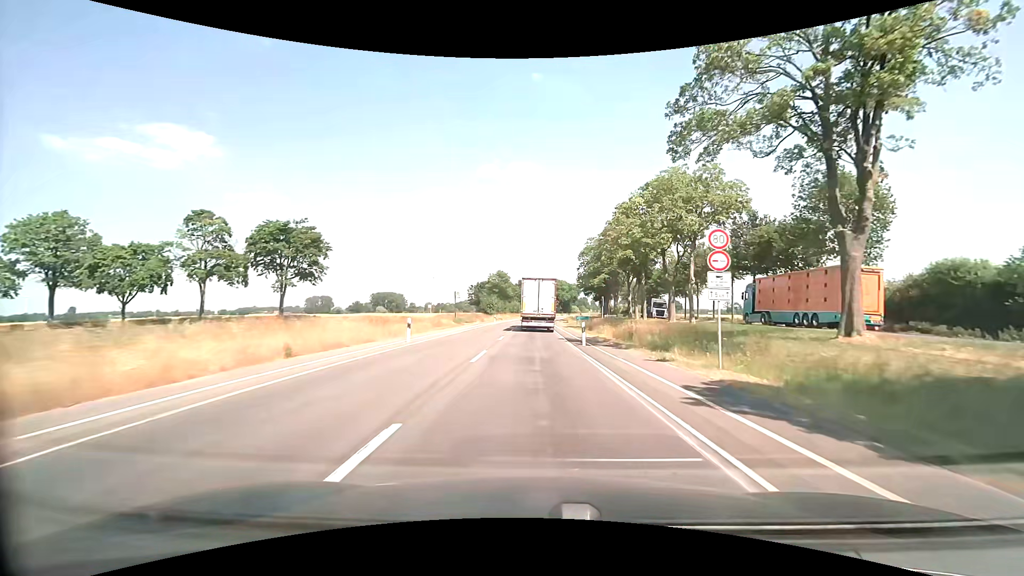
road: secondary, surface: asphalt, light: Day
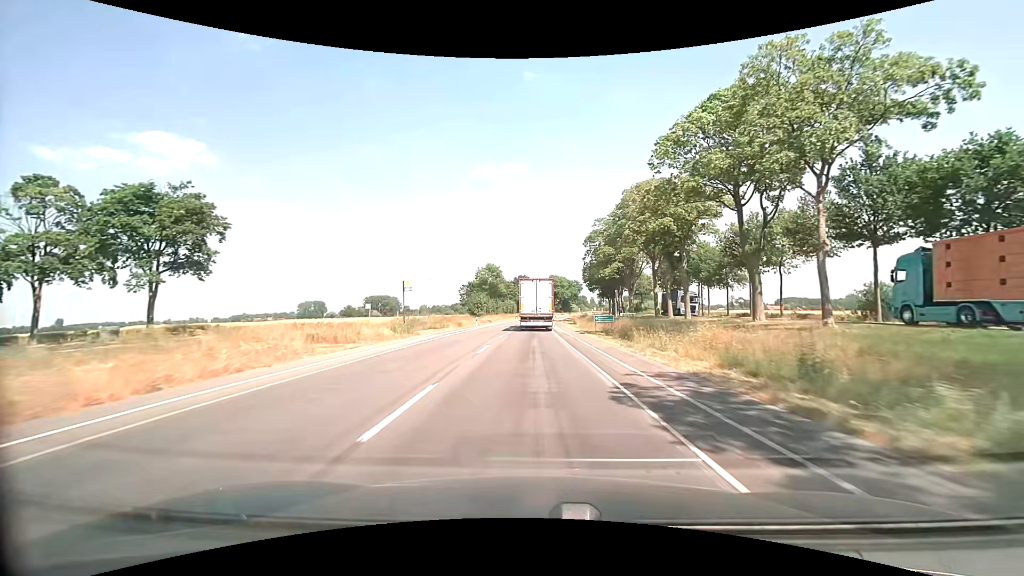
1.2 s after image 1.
(+0.1, +20.1) m; +1°
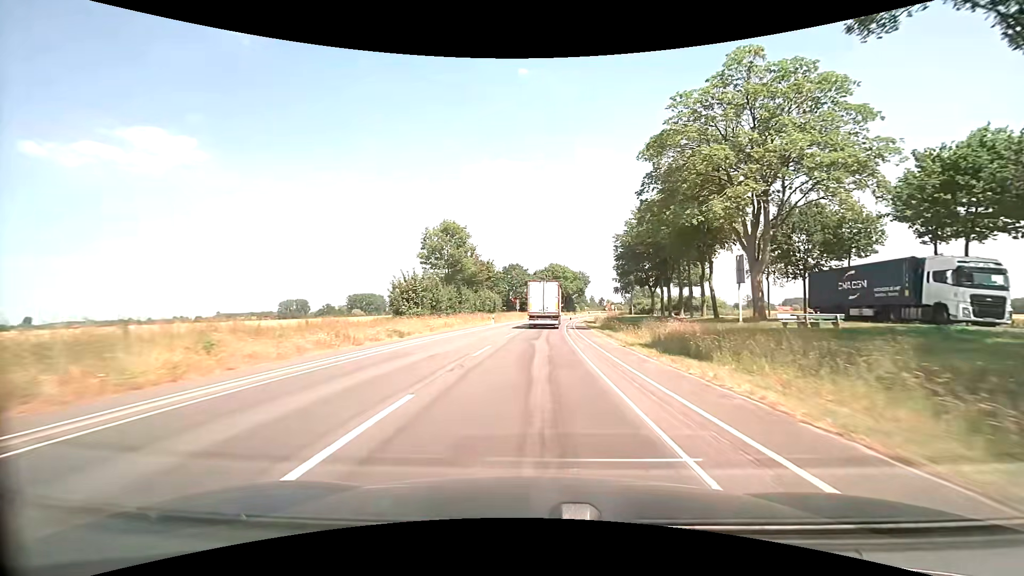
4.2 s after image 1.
(-0.2, +50.5) m; 0°
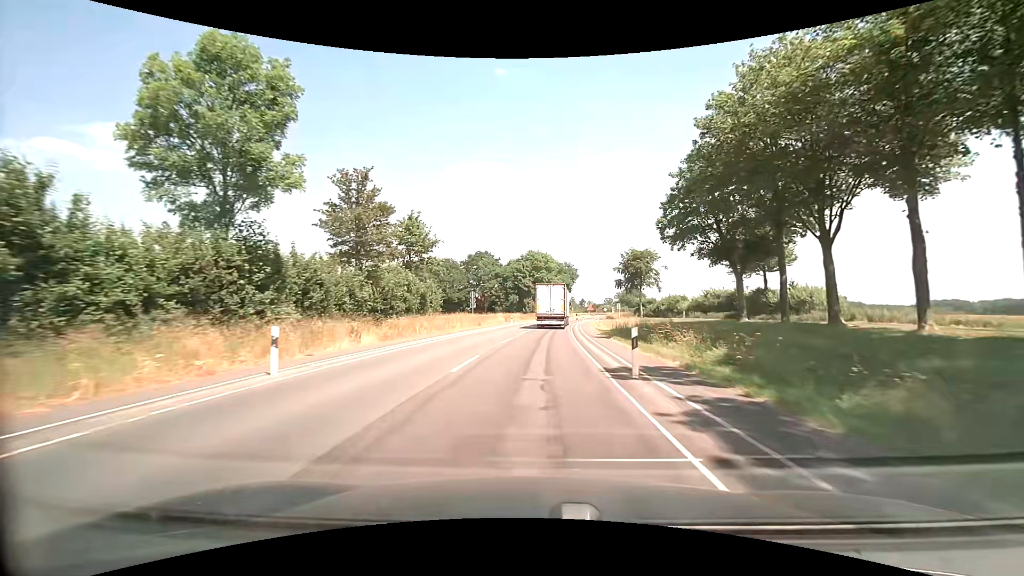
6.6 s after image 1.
(+1.0, +40.5) m; +2°
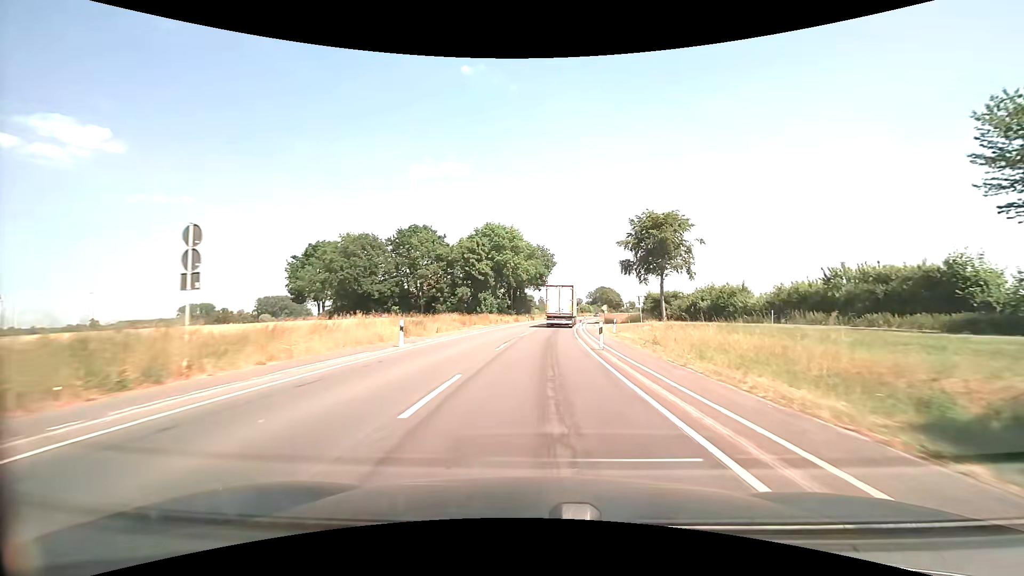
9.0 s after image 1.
(+1.4, +40.9) m; +4°
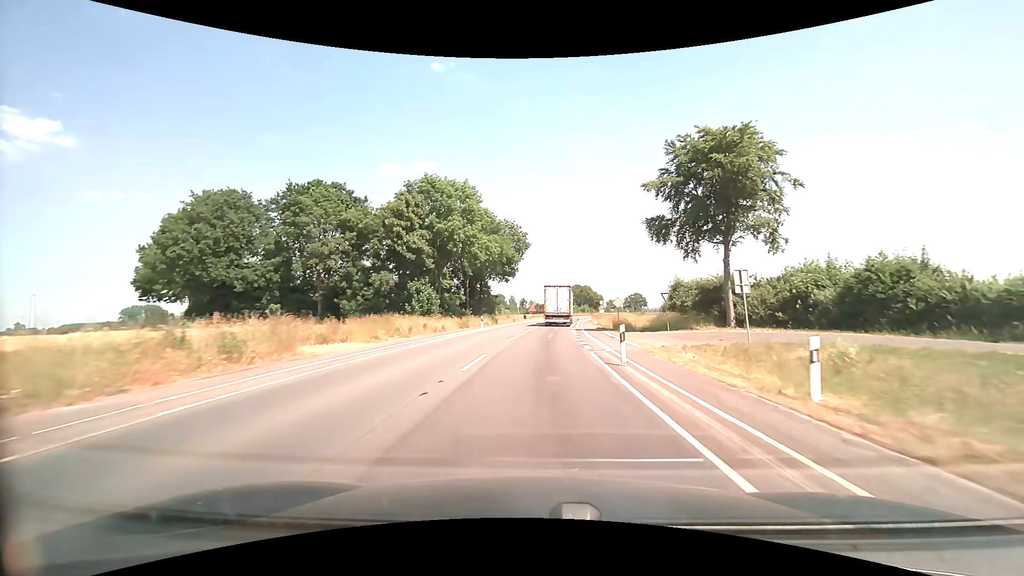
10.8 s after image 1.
(+0.8, +30.8) m; +3°
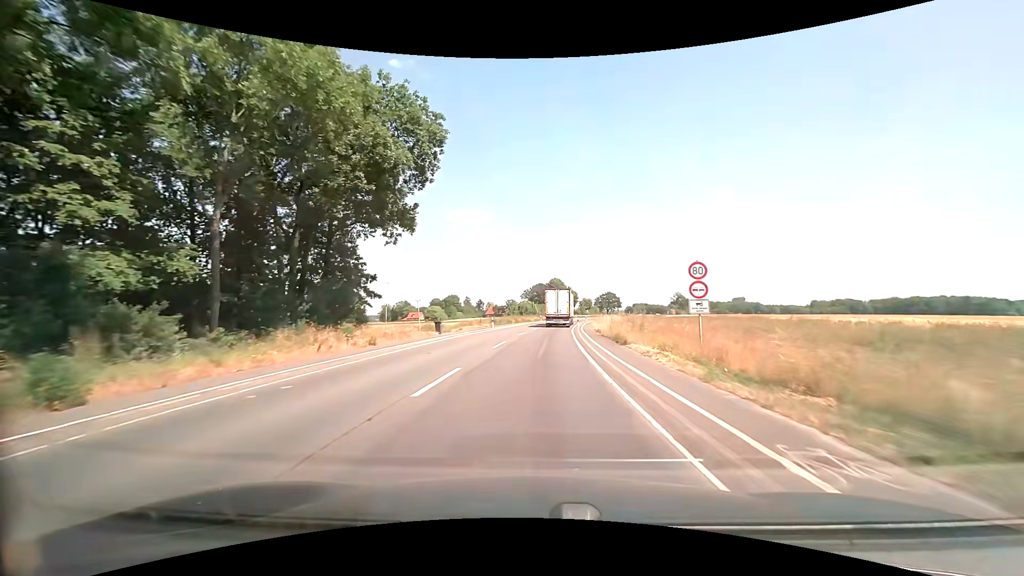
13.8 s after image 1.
(+2.4, +51.3) m; +5°
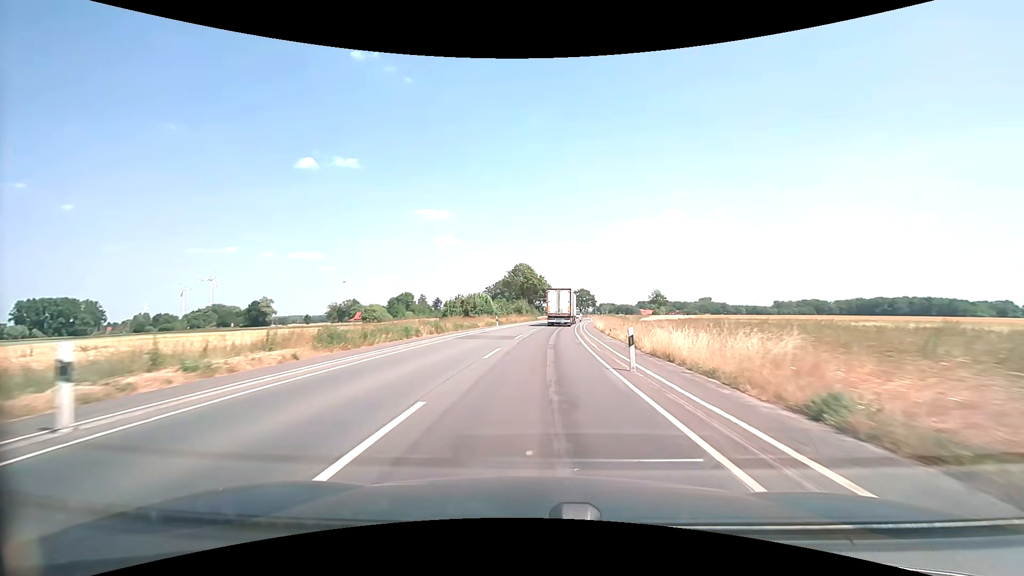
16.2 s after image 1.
(+1.2, +41.0) m; +4°
(0, +10) (0, +20) (+1, +30) (+2, +40) (+2, +50) (+3, +60) (+5, +70) (+6, +80) (+7, +90) (+9, +99) m
